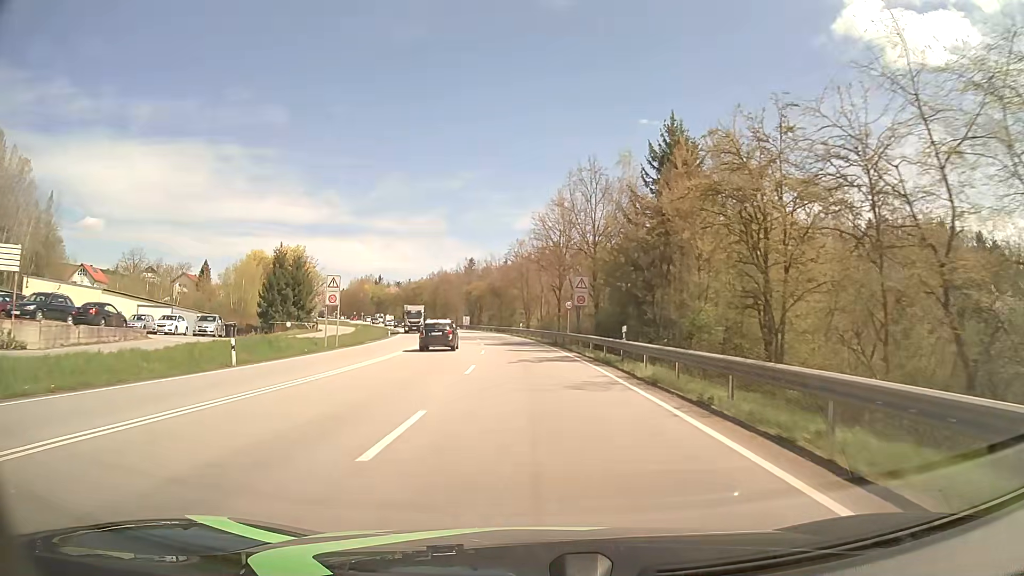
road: primary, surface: asphalt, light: Day
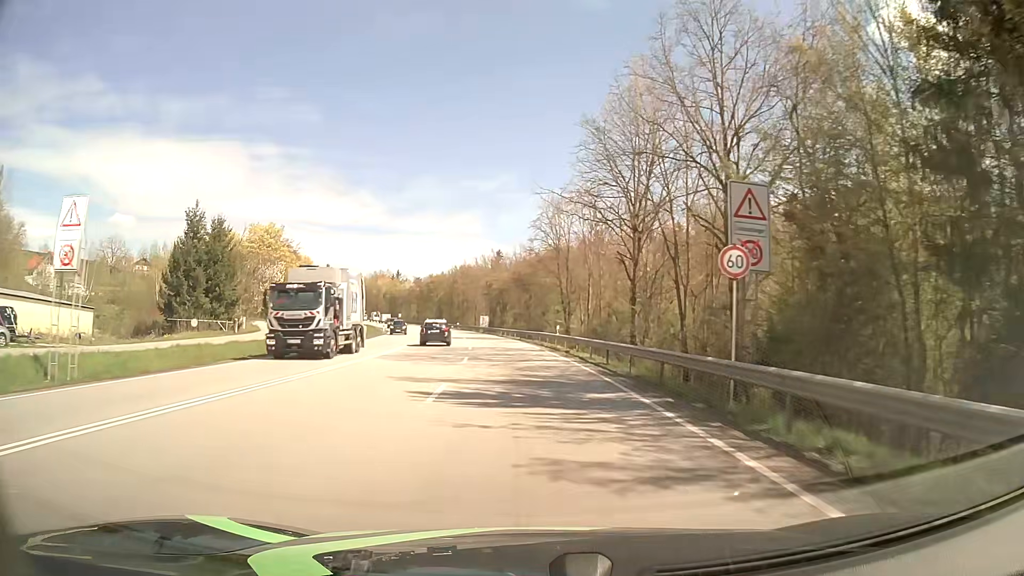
(-0.7, +30.6) m; -3°
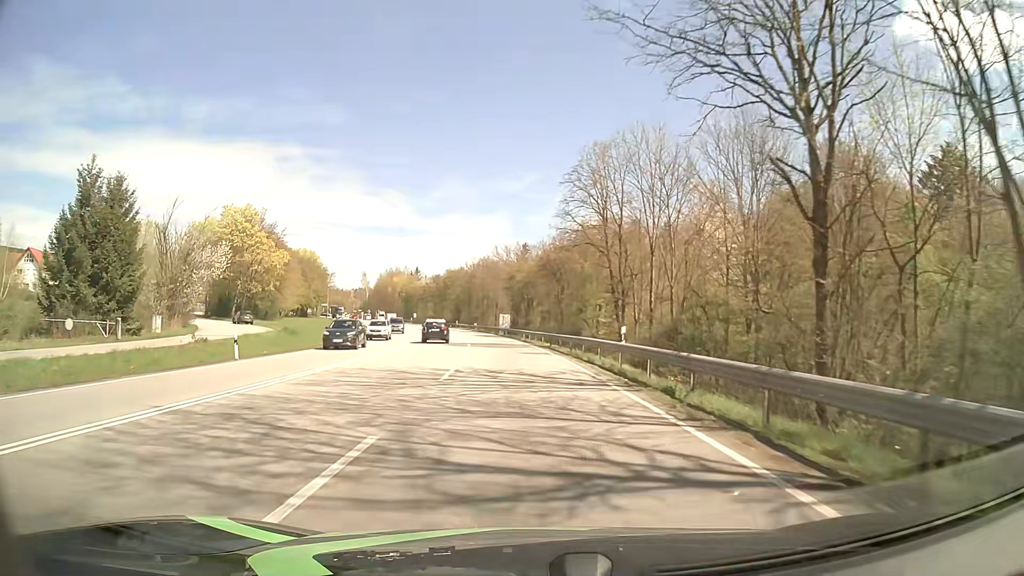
(-0.4, +19.2) m; -2°
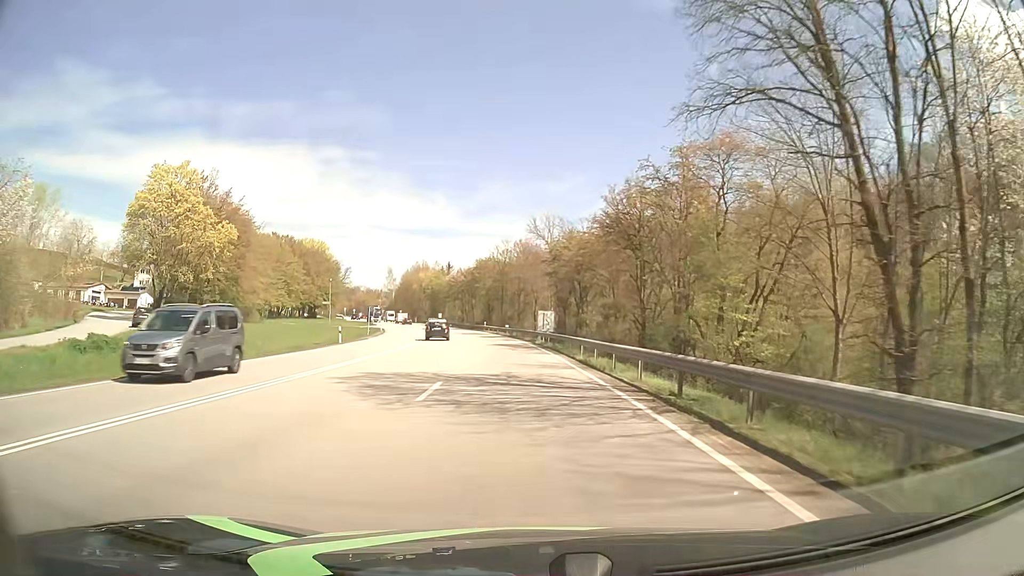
(-1.0, +27.8) m; -4°
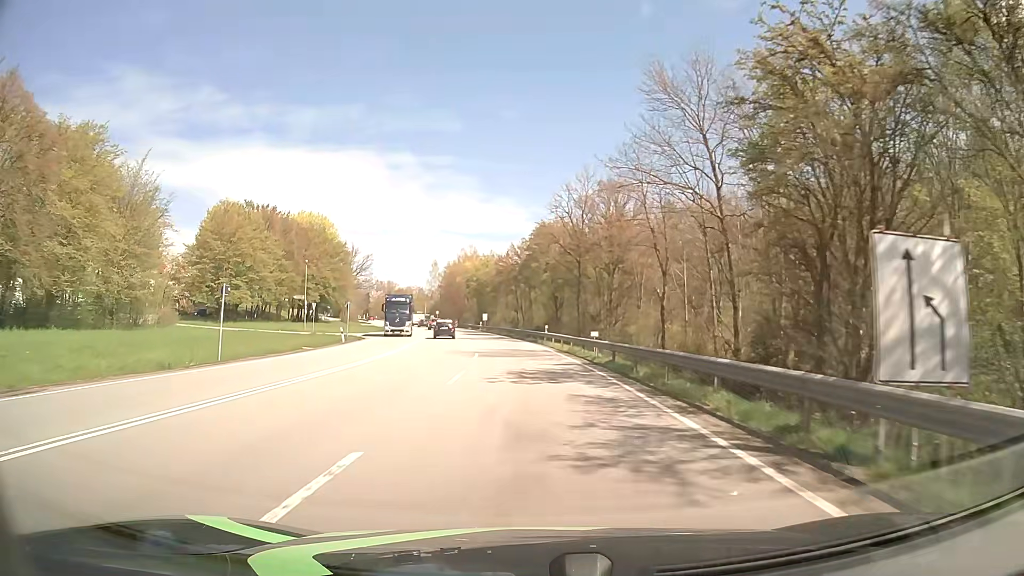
(-2.3, +45.2) m; -6°
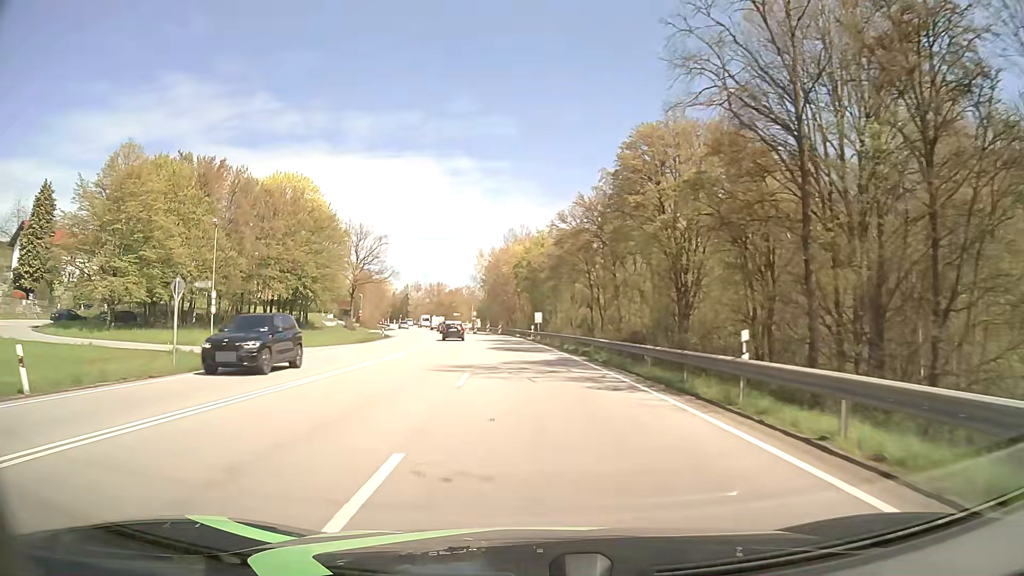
(-1.6, +36.2) m; -5°
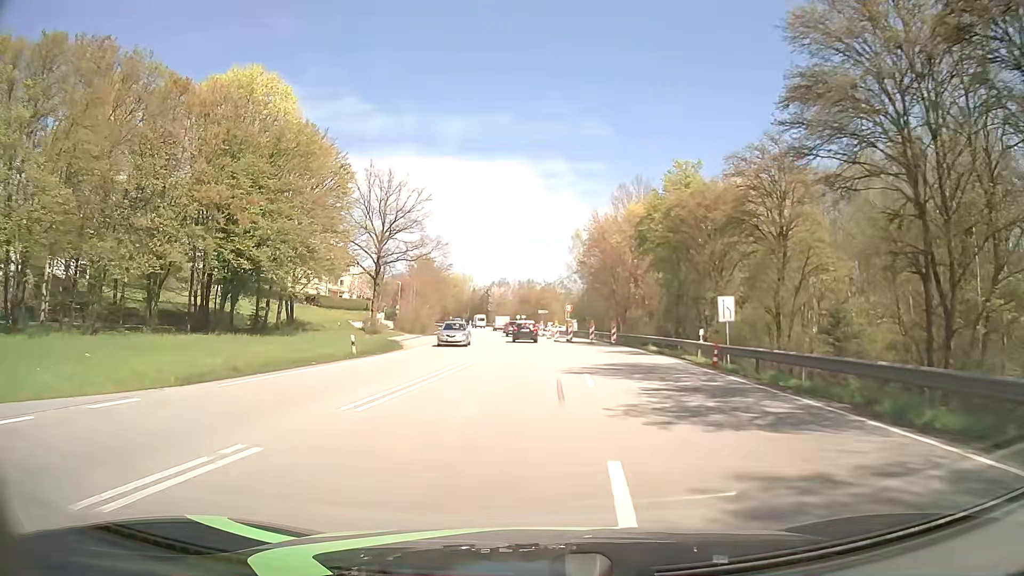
(-2.8, +36.3) m; -8°
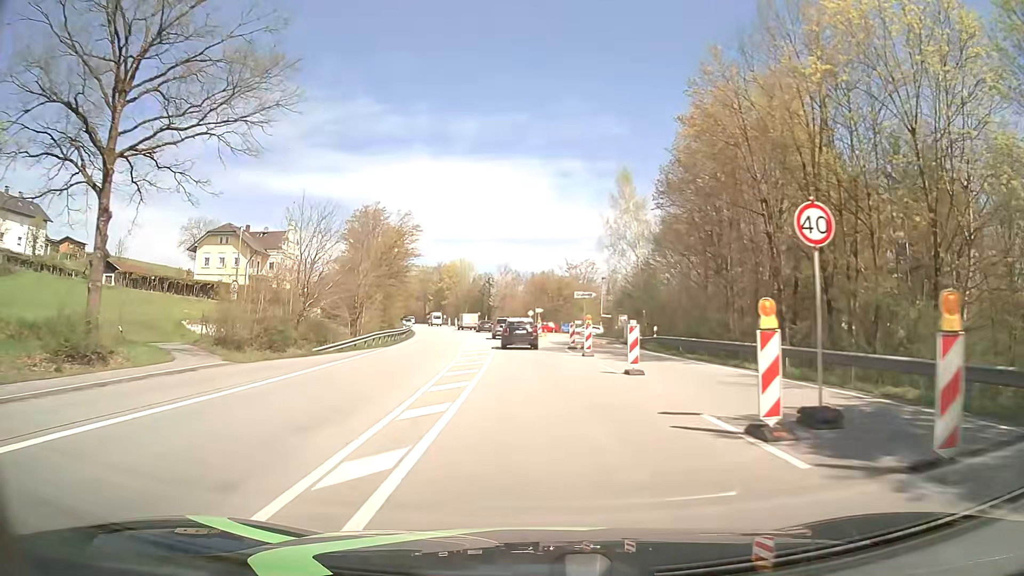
(-0.8, +44.5) m; -1°
(0, +10) (0, +20) (-1, +30) (-1, +40) (-2, +50) (-3, +60) (-4, +70) (-6, +80) (-8, +90) (-10, +99) m
